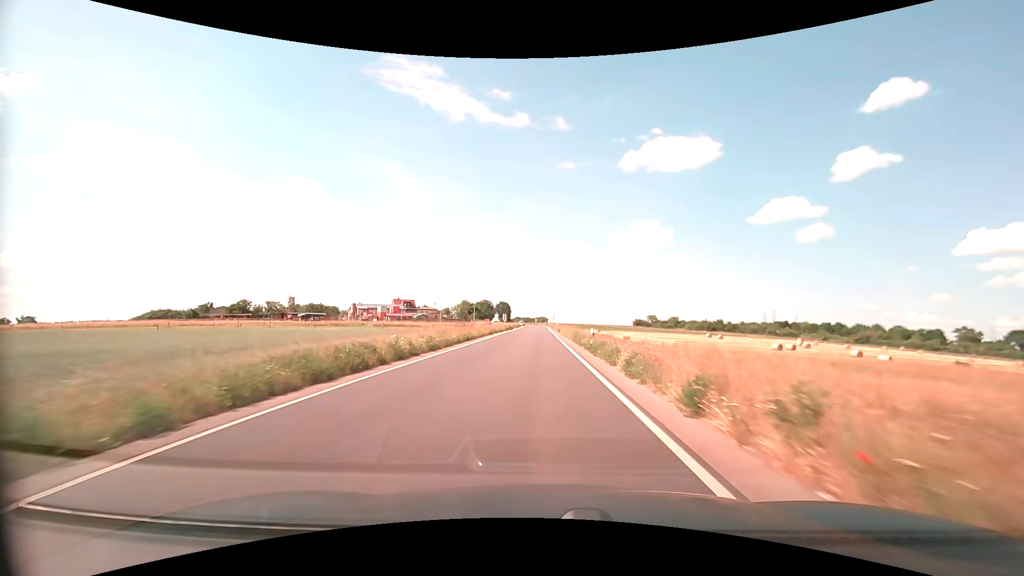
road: secondary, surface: asphalt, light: Day
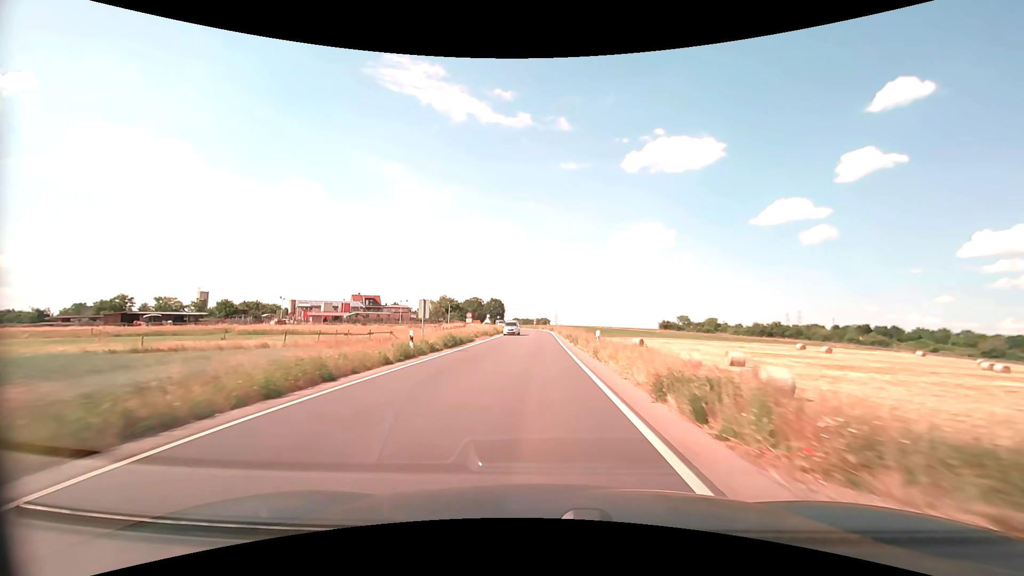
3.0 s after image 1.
(+0.2, +53.7) m; 0°
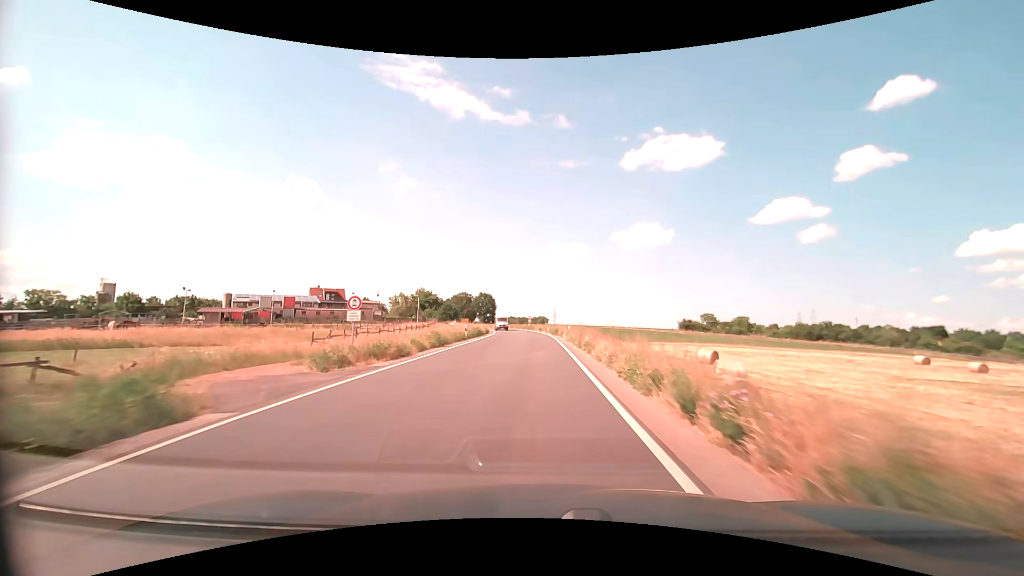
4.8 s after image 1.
(0.0, +32.2) m; 0°
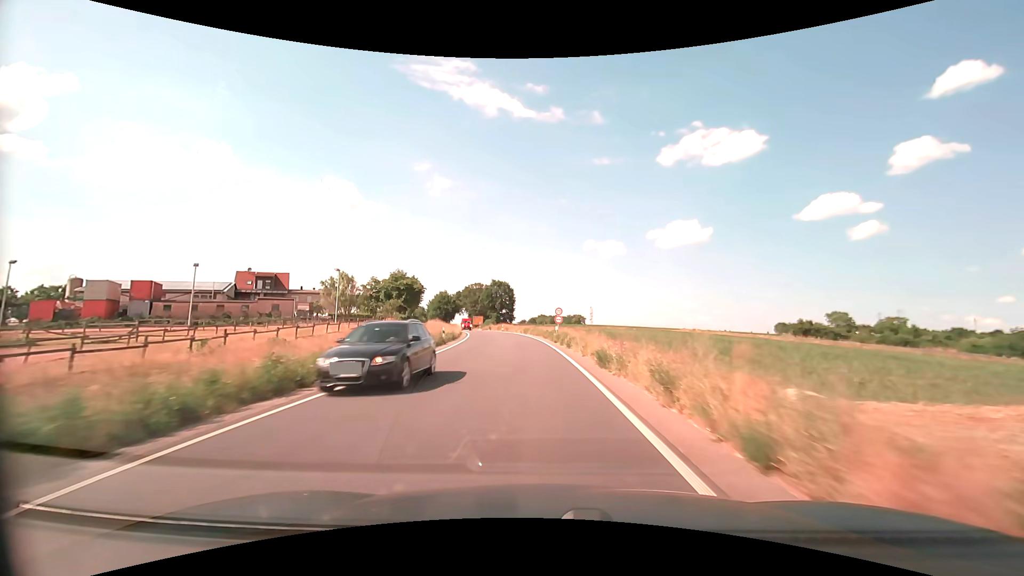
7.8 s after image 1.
(-0.8, +53.6) m; -4°
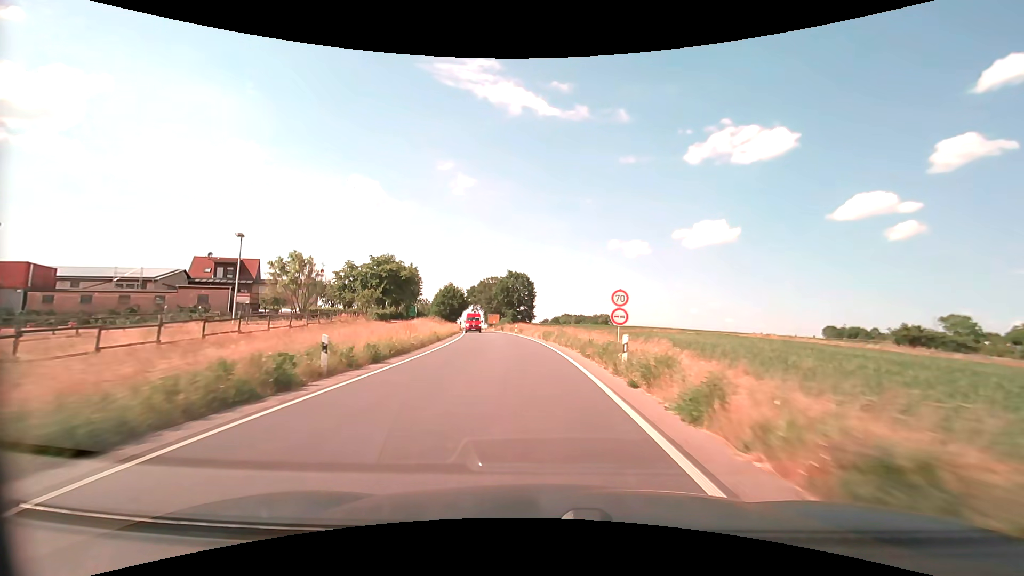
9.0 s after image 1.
(-0.5, +21.5) m; -2°
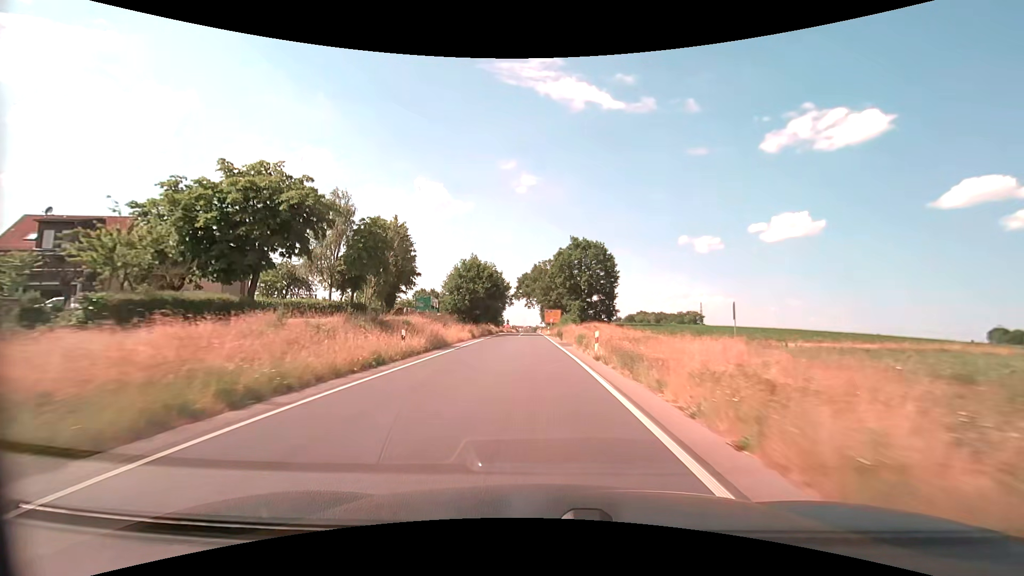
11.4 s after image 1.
(-2.7, +43.0) m; -7°
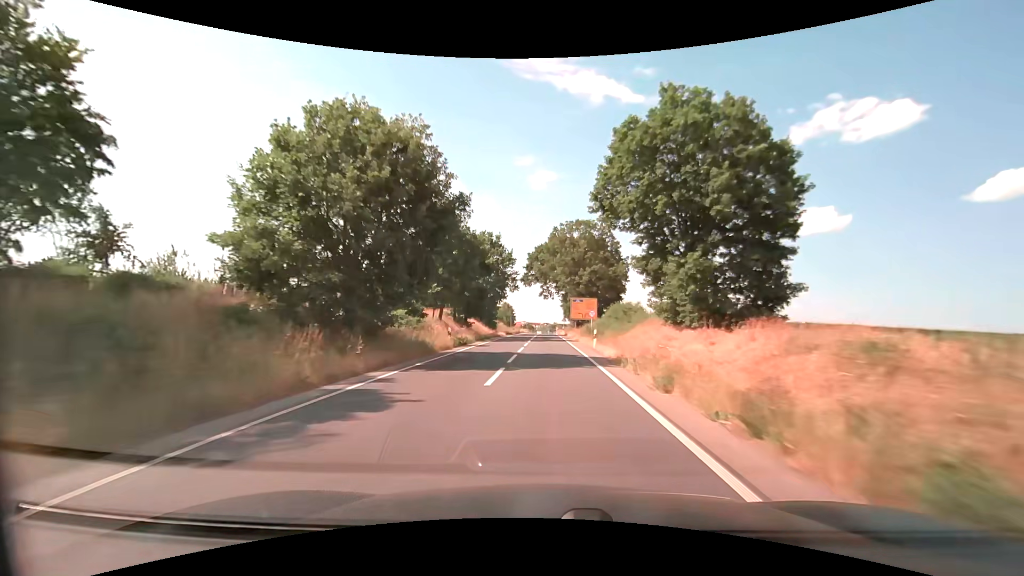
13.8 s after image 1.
(-1.1, +43.4) m; -2°
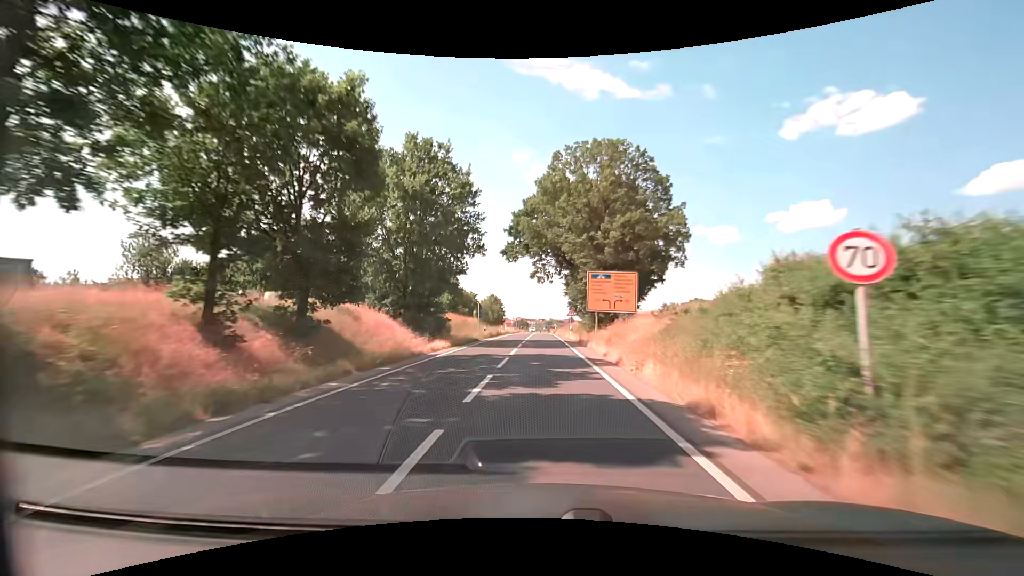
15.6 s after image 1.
(+0.3, +32.4) m; +1°
(0, +10) (0, +20) (0, +30) (0, +40) (0, +50) (0, +60) (0, +70) (0, +80) (0, +90) (0, +100) m
